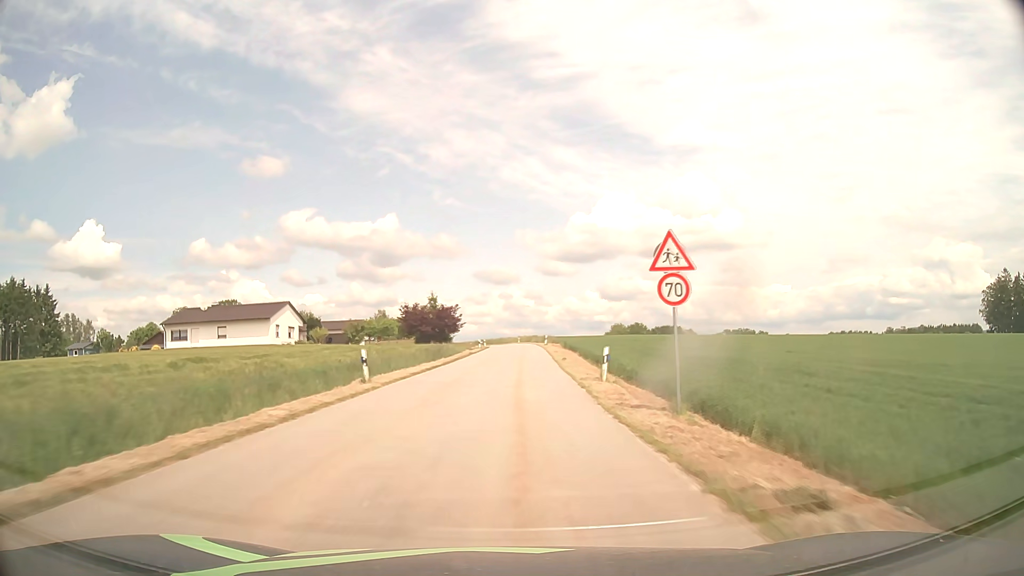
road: tertiary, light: Day
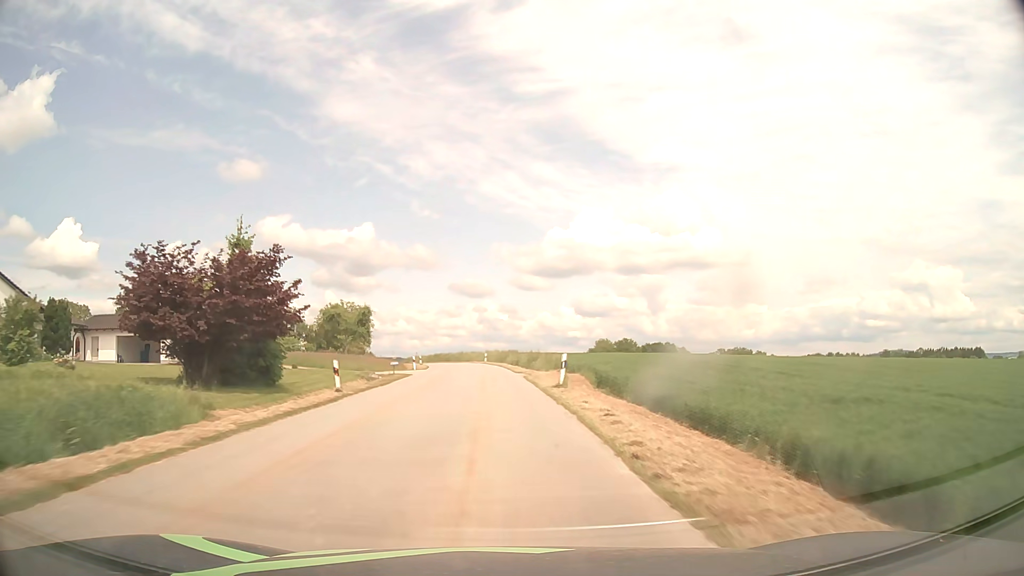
(+1.6, +48.8) m; +2°
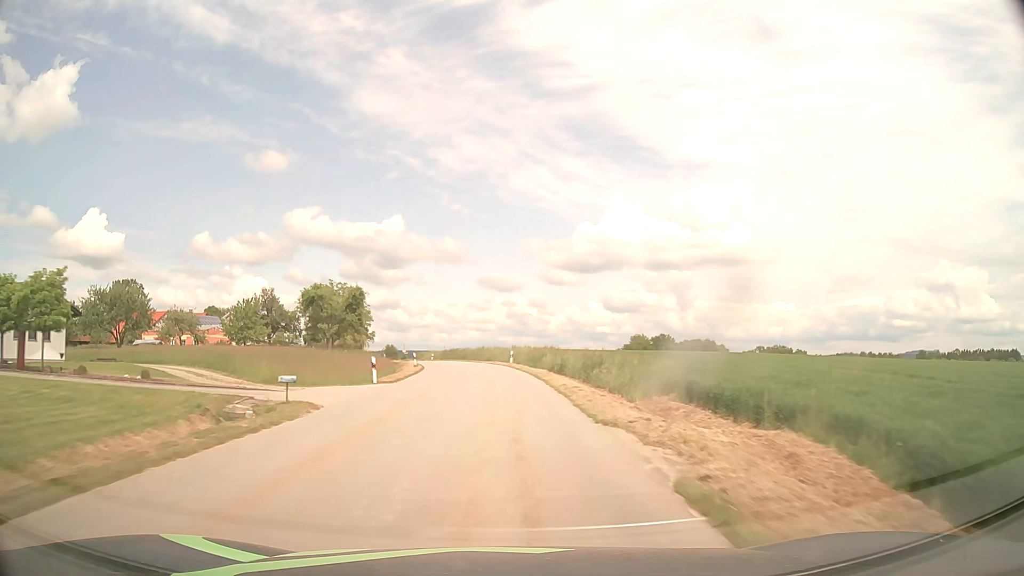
(-0.4, +22.9) m; -2°
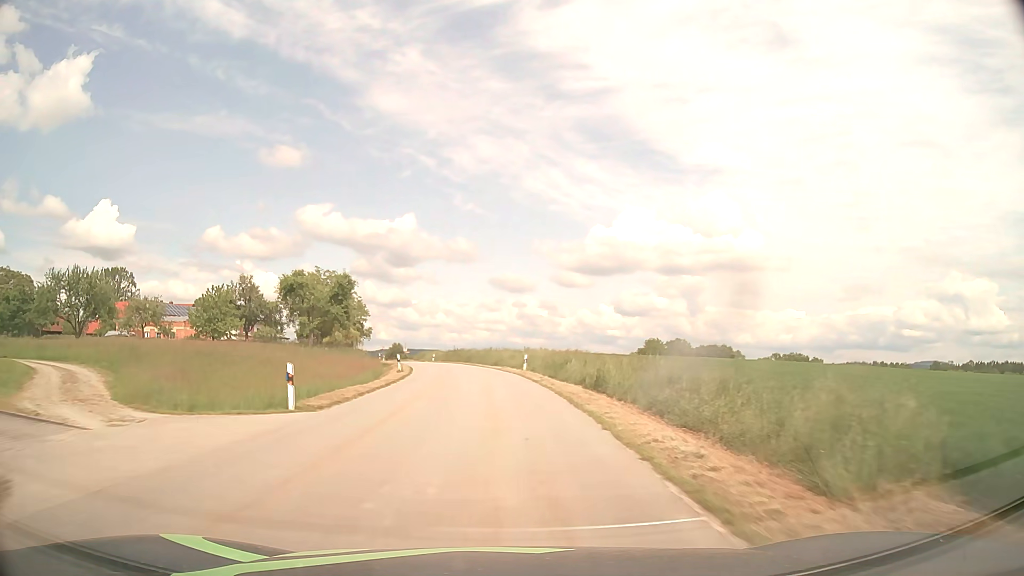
(-0.1, +11.2) m; -1°
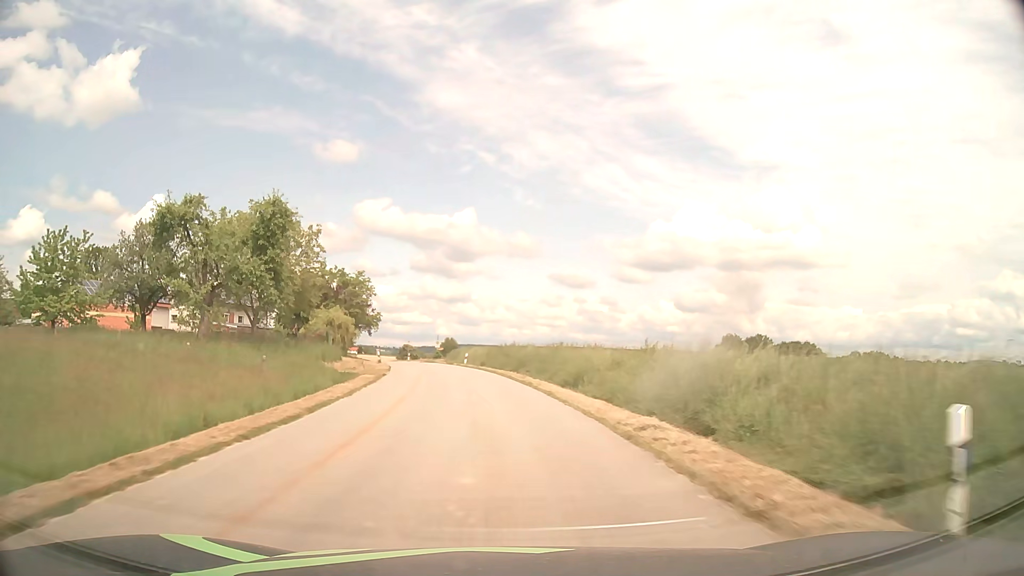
(-1.1, +33.1) m; -5°
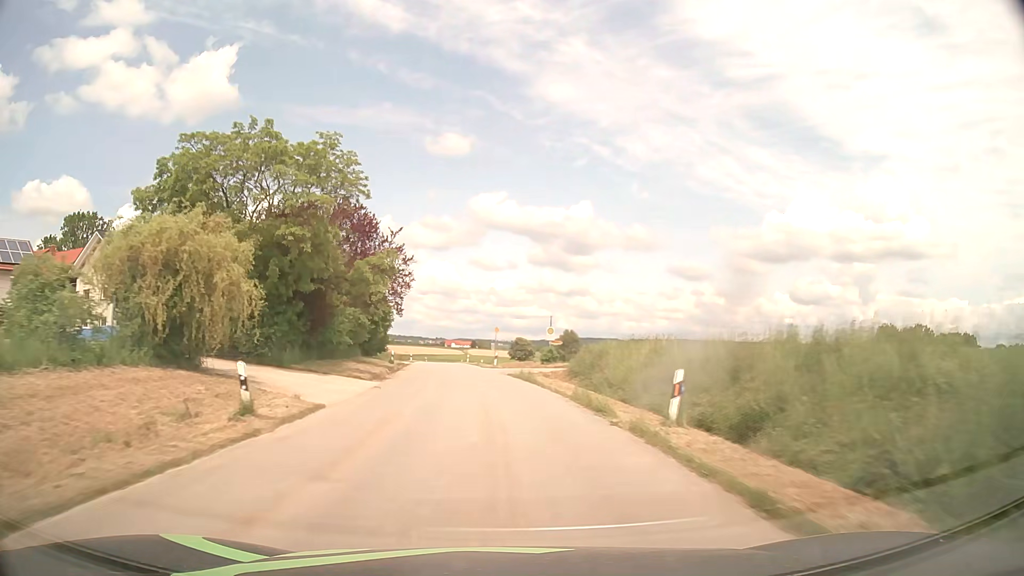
(-3.7, +43.3) m; -10°
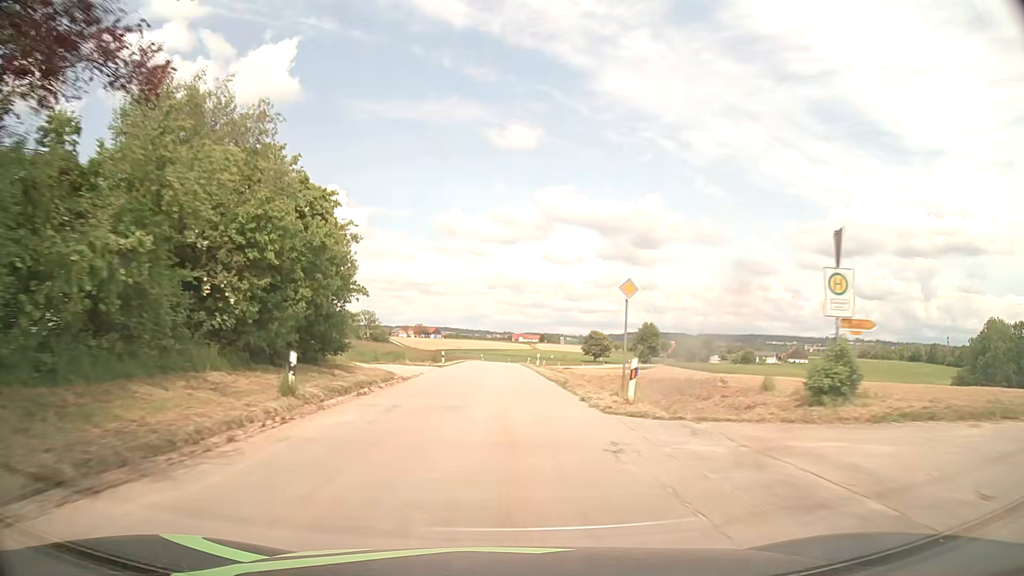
(-1.9, +32.6) m; -6°
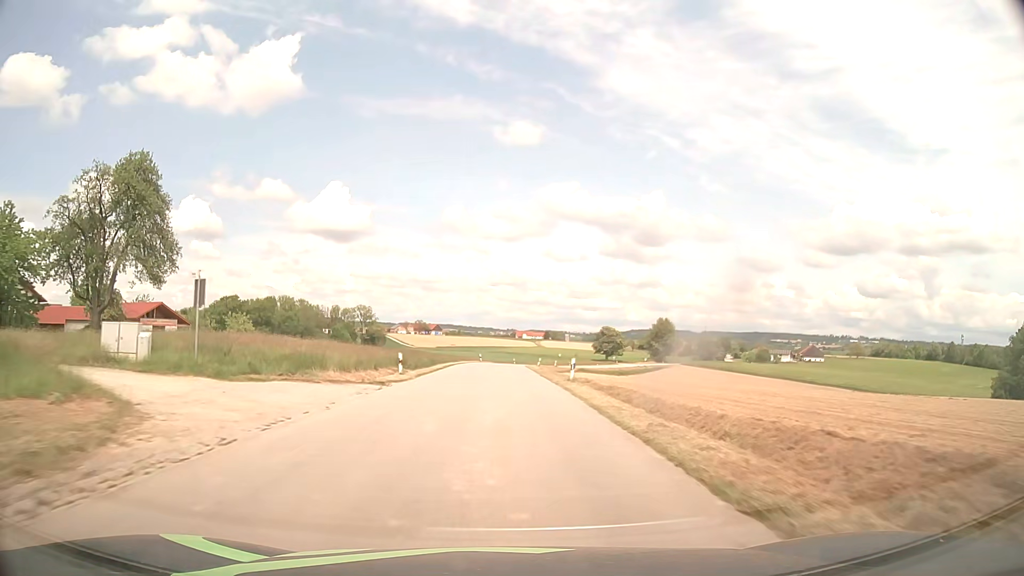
(-0.3, +21.8) m; -1°
(0, +10) (0, +20) (0, +30) (0, +40) (0, +50) (0, +60) (+1, +70) (+1, +80) (+2, +90) (+3, +100) m
